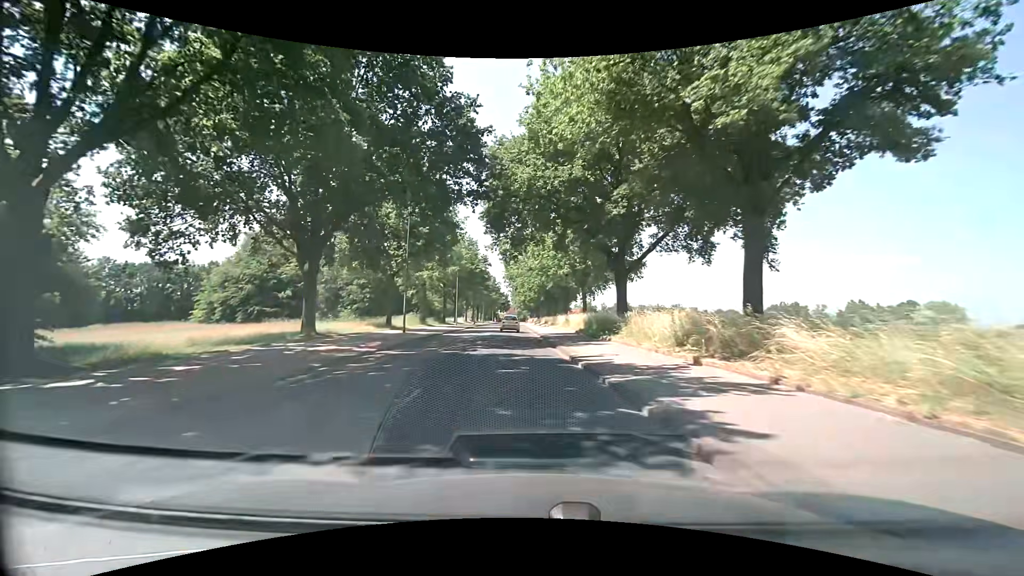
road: secondary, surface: asphalt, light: Day
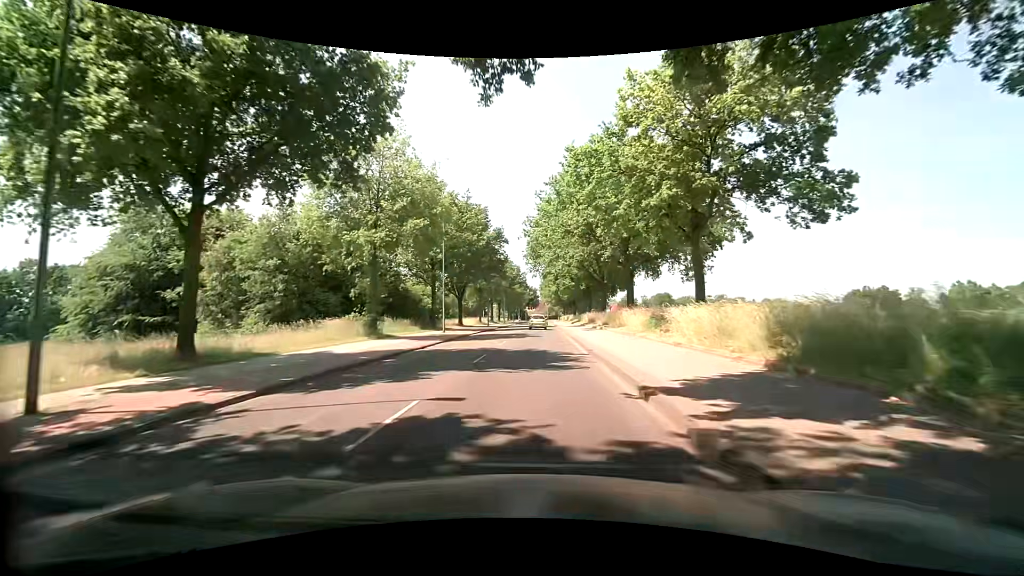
(-0.6, +28.7) m; -4°
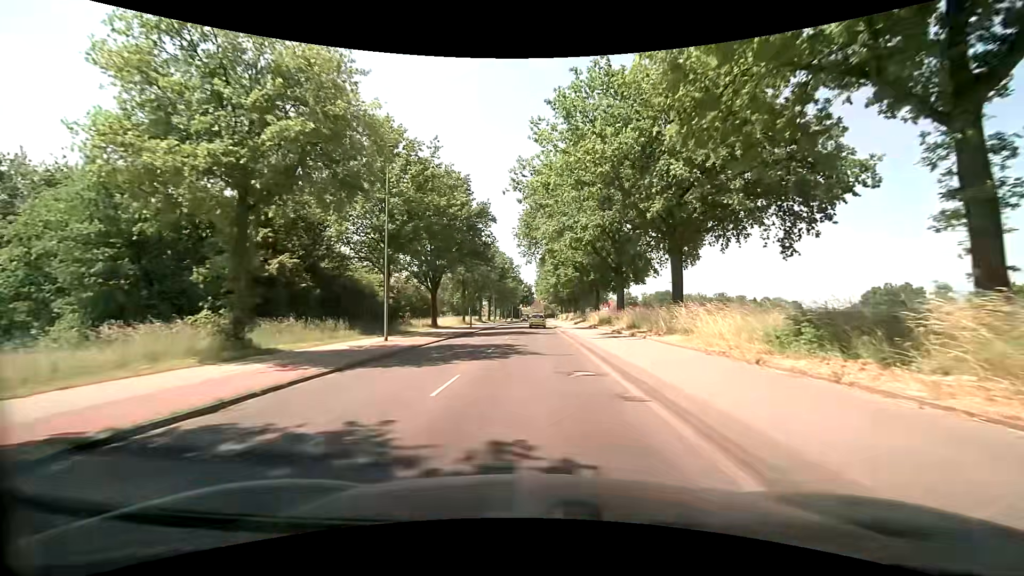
(+0.2, +14.7) m; +1°
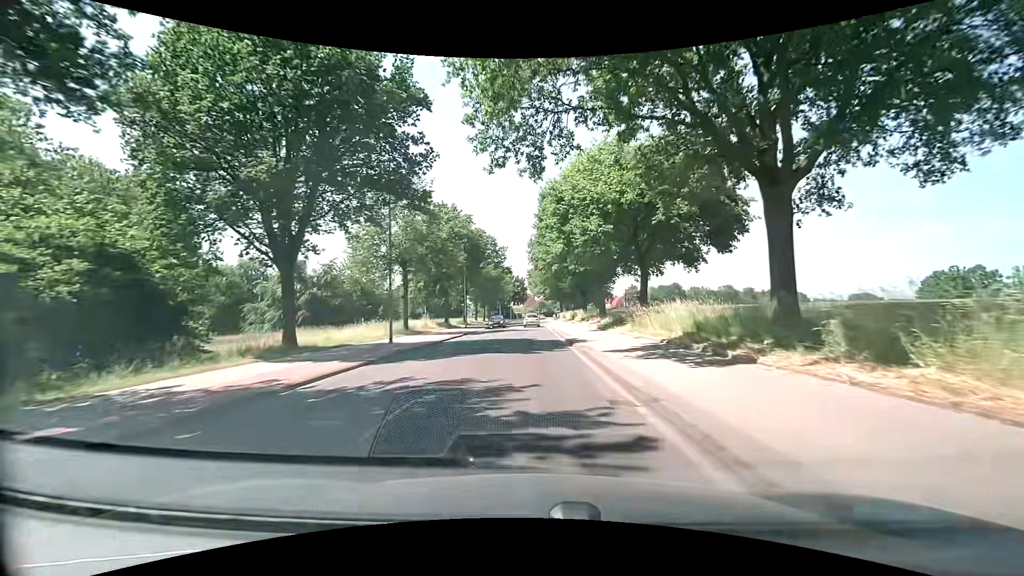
(+0.4, +30.2) m; +1°
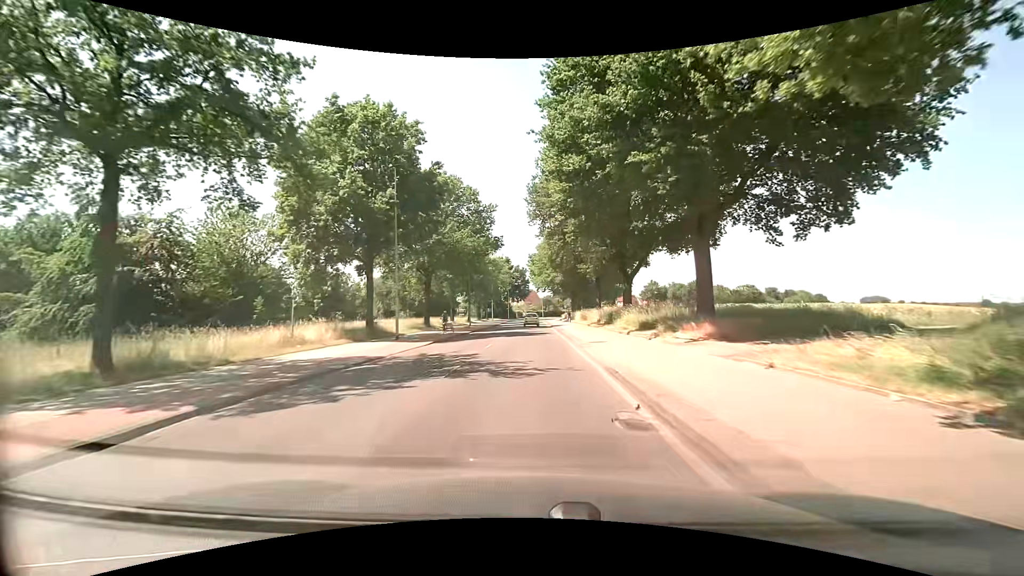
(-0.2, +30.9) m; -1°
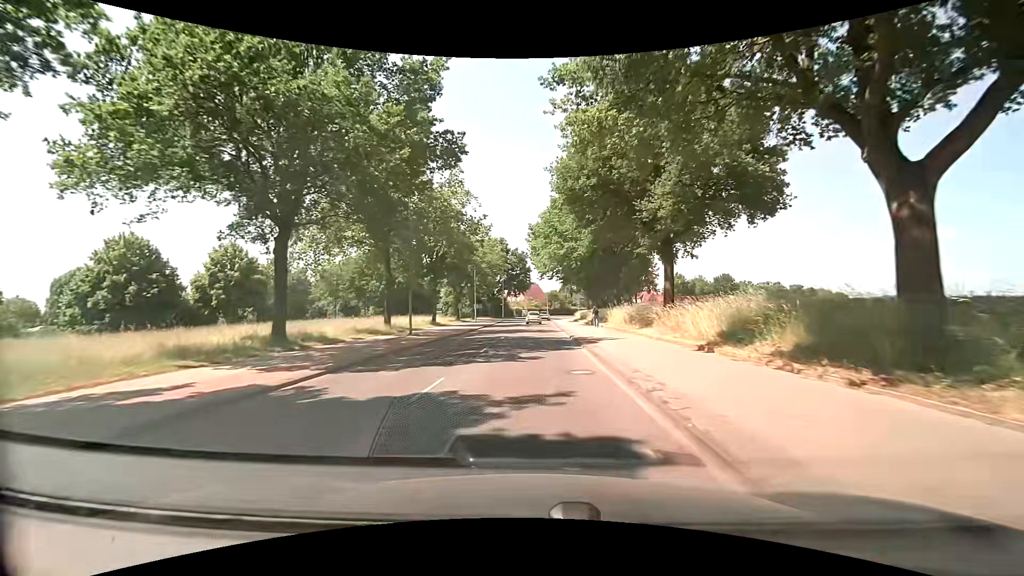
(+0.2, +29.8) m; 0°
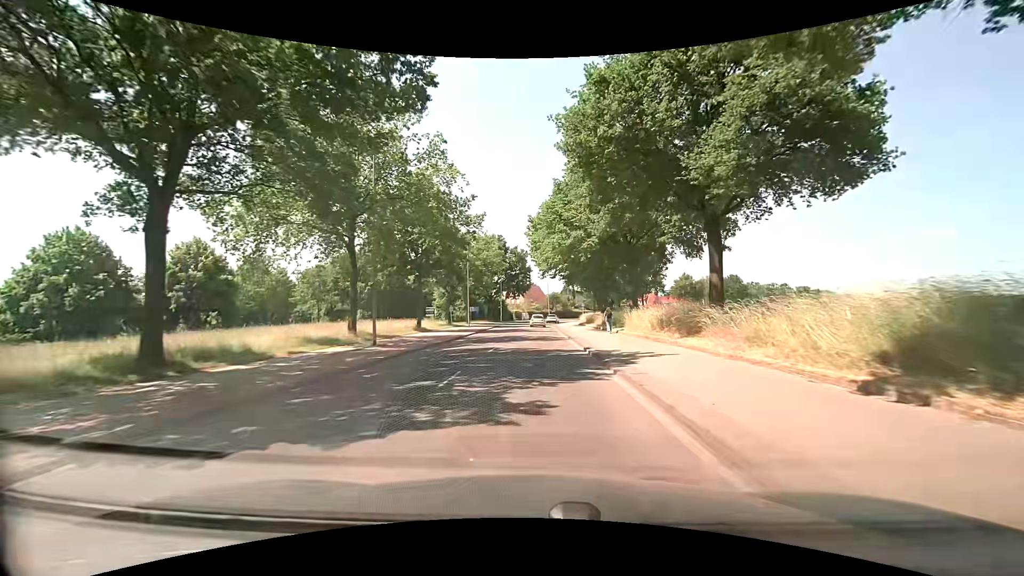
(0.0, +7.2) m; 0°
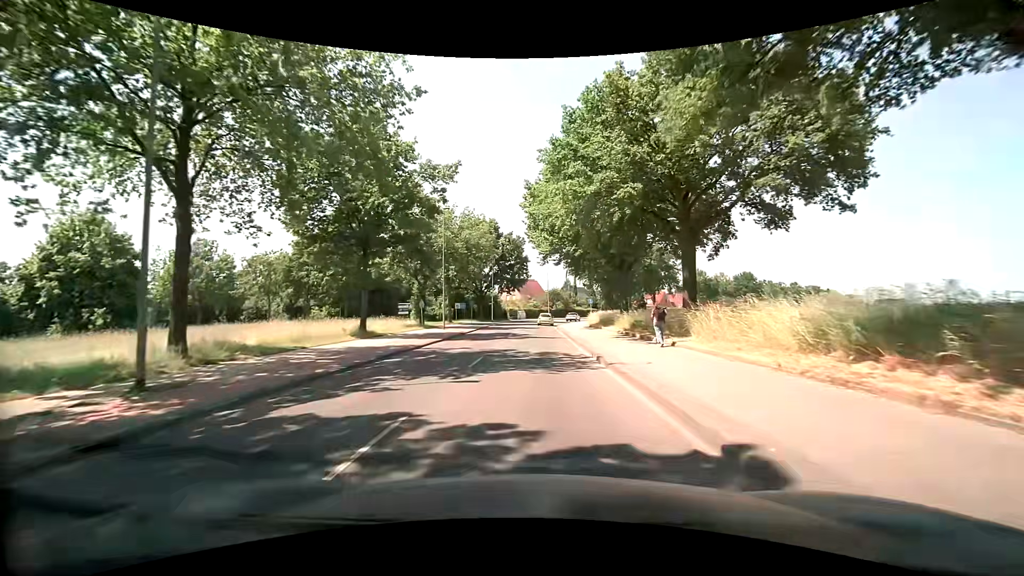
(0.0, +14.3) m; 0°
(0, +10) (0, +20) (0, +30) (0, +40) (+1, +50) (+1, +60) (+2, +70) (+4, +80) (+7, +89) (+11, +99) m
